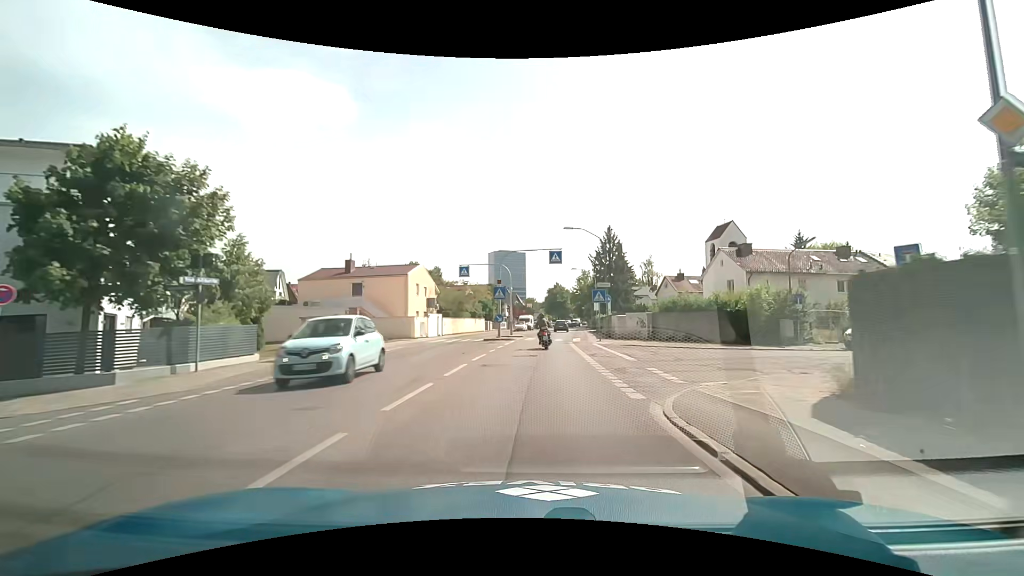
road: secondary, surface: asphalt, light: Day
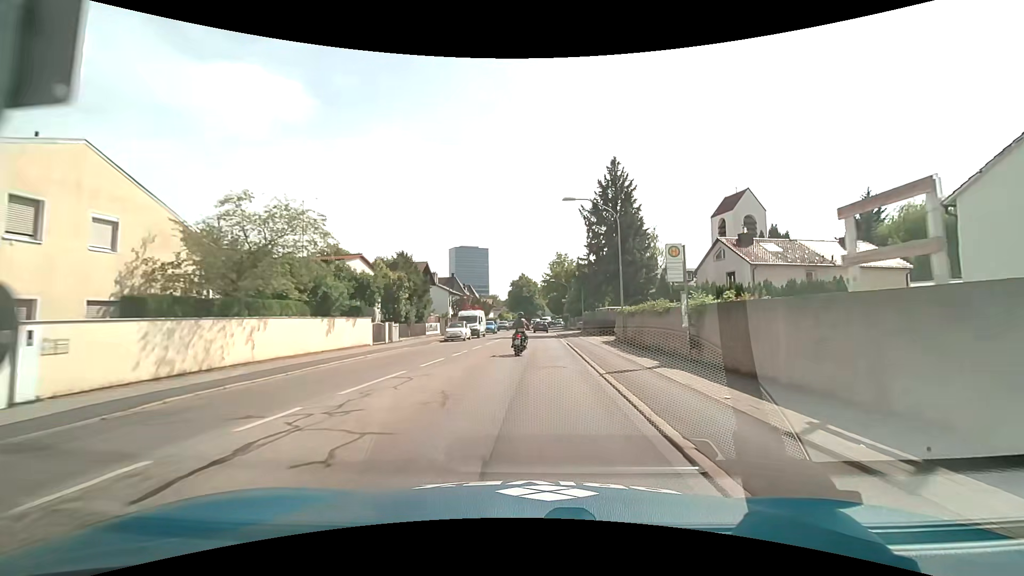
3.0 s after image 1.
(+1.2, +36.3) m; +4°
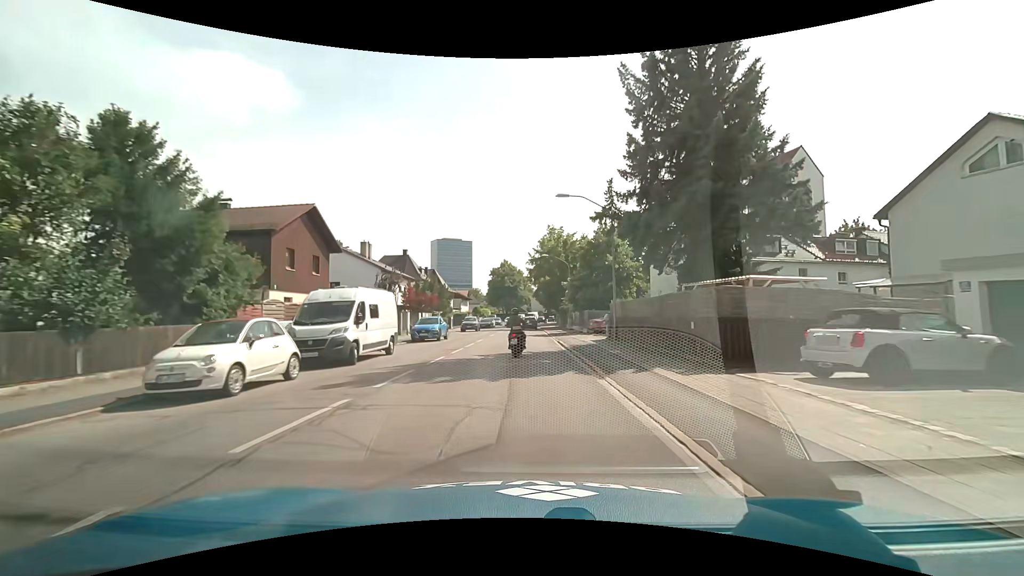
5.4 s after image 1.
(+0.5, +28.0) m; +2°
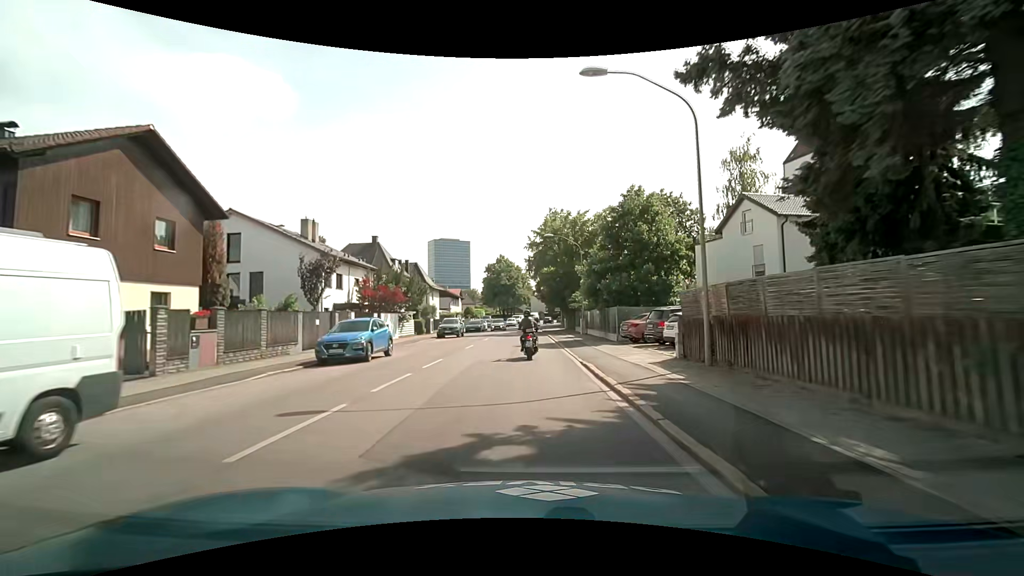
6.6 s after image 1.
(0.0, +13.7) m; 0°
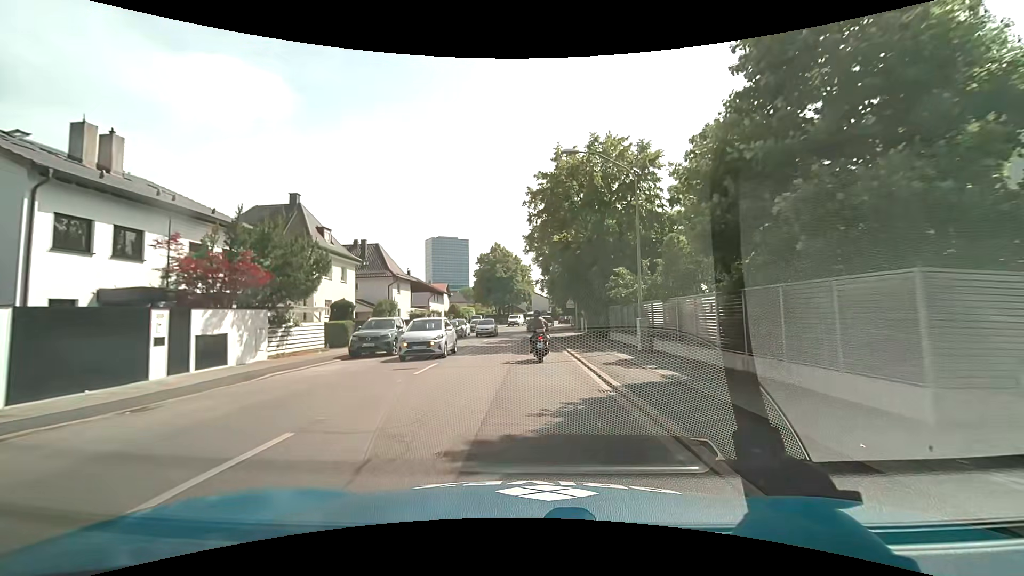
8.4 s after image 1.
(0.0, +20.3) m; 0°
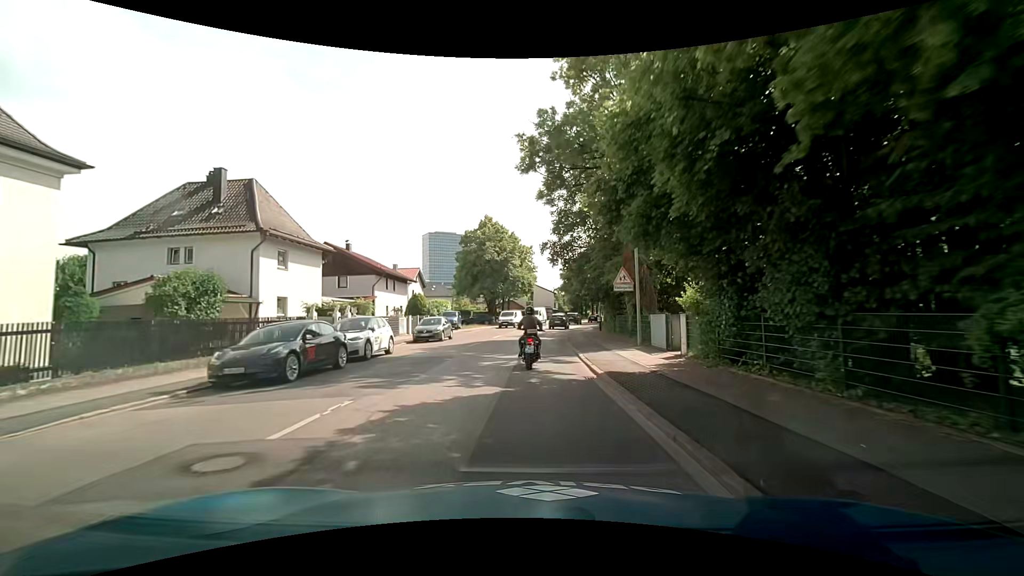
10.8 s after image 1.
(+0.2, +26.5) m; +1°
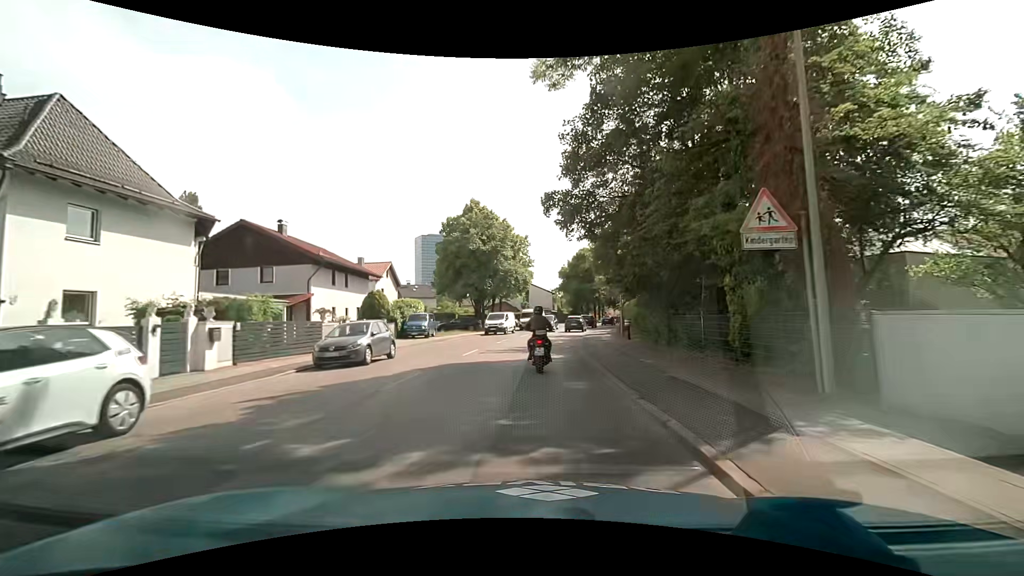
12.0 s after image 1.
(-0.2, +13.0) m; -1°
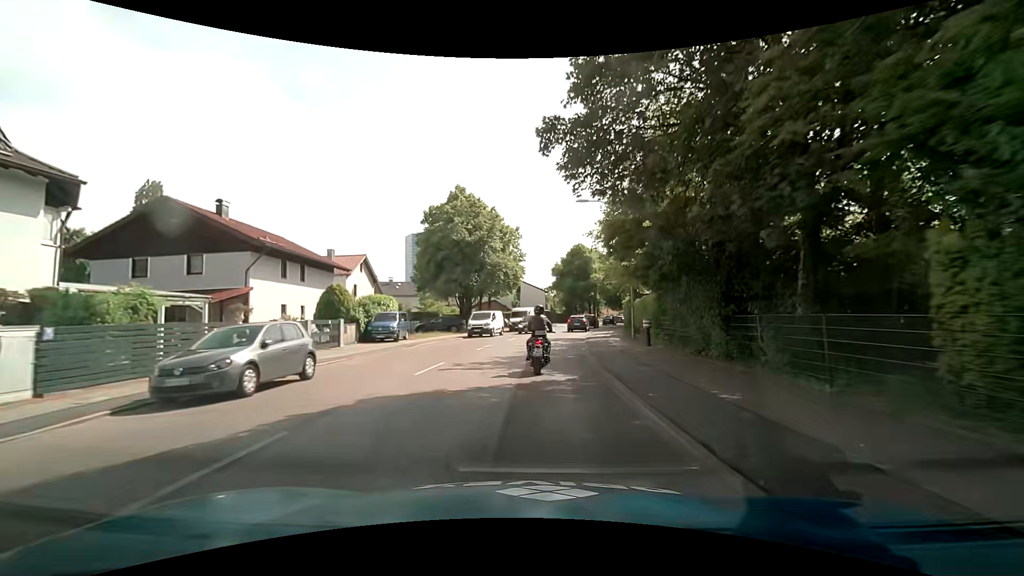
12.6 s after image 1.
(+0.1, +6.4) m; +2°
